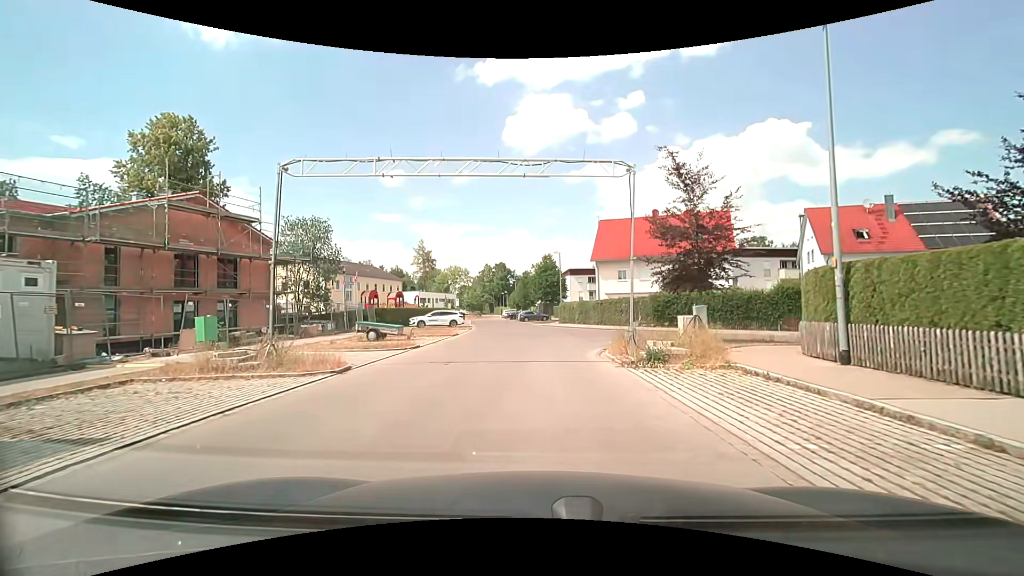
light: Day
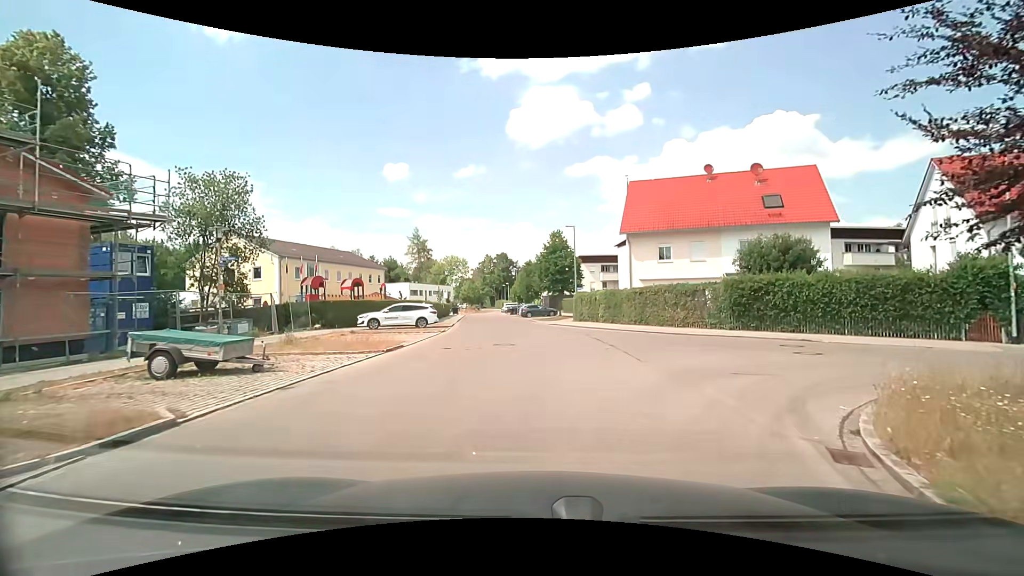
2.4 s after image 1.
(-0.2, +13.5) m; 0°
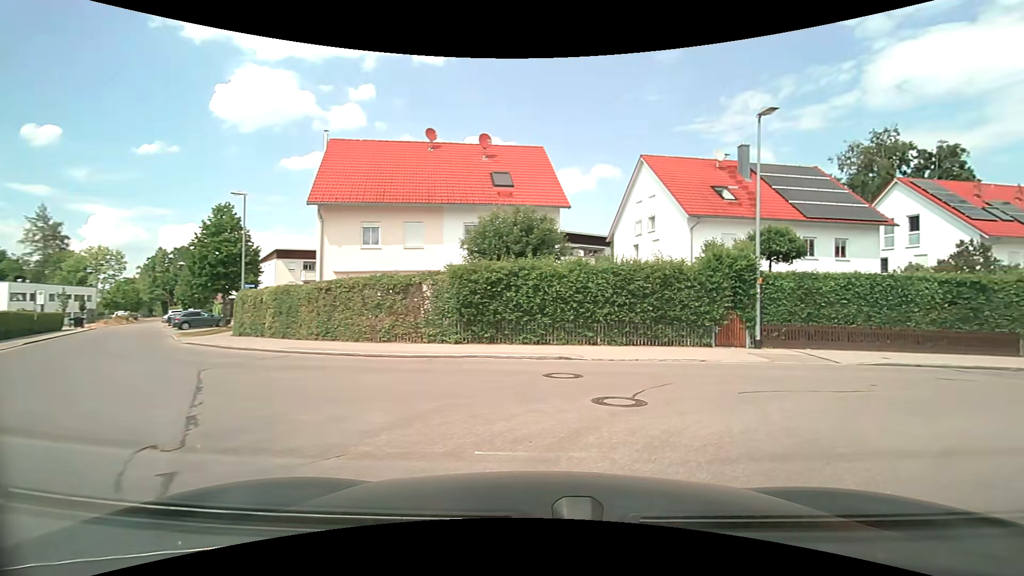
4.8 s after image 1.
(+1.8, +9.7) m; +31°
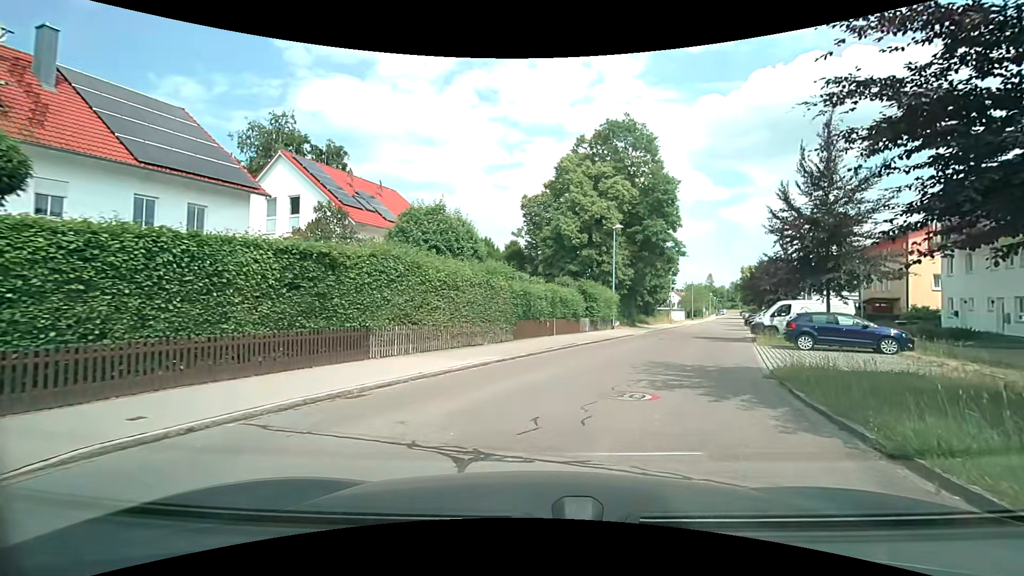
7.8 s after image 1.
(+5.8, +9.3) m; +59°
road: residential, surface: asphalt
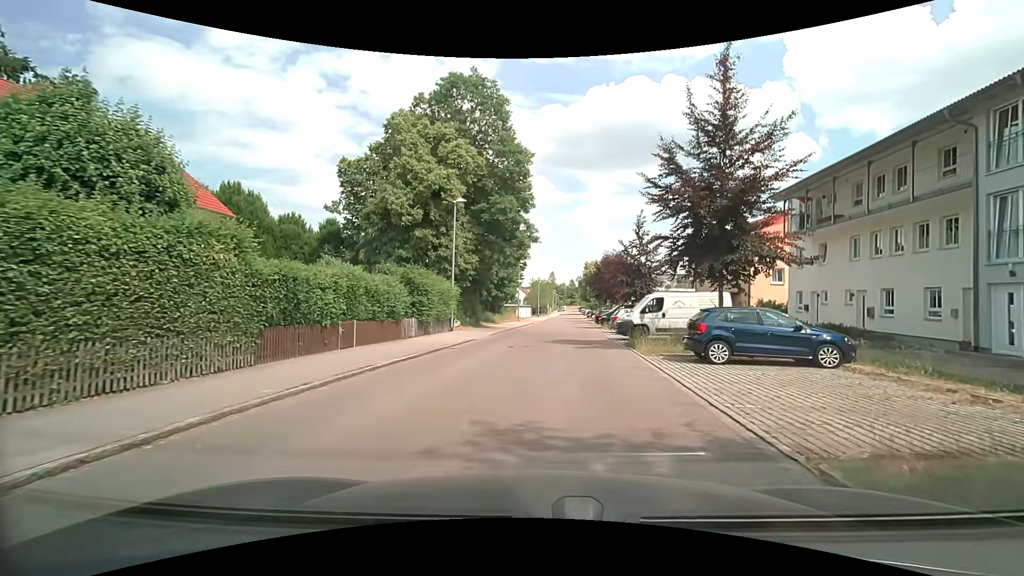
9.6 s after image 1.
(+1.3, +8.6) m; +17°
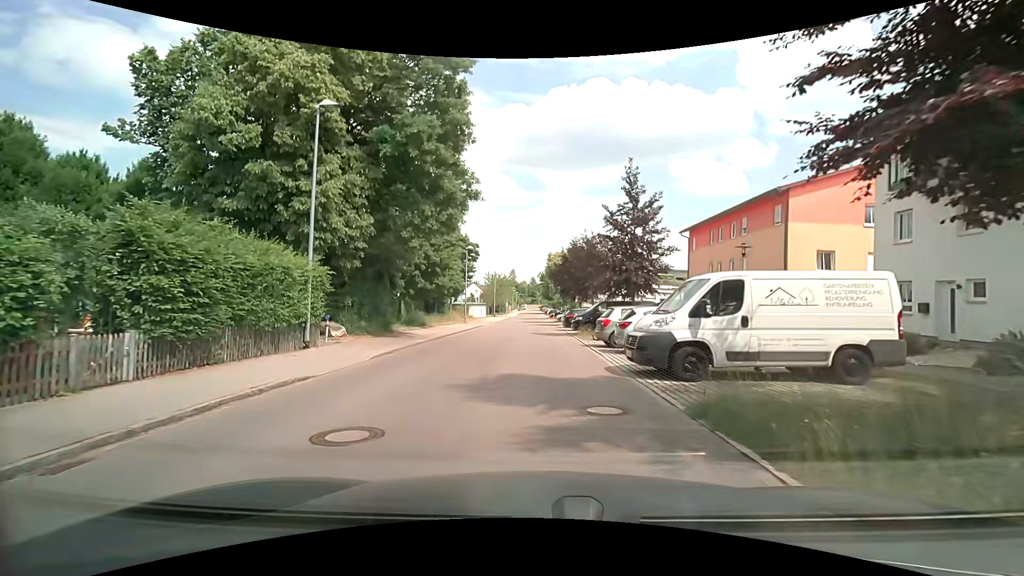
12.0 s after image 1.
(+0.8, +13.4) m; +4°
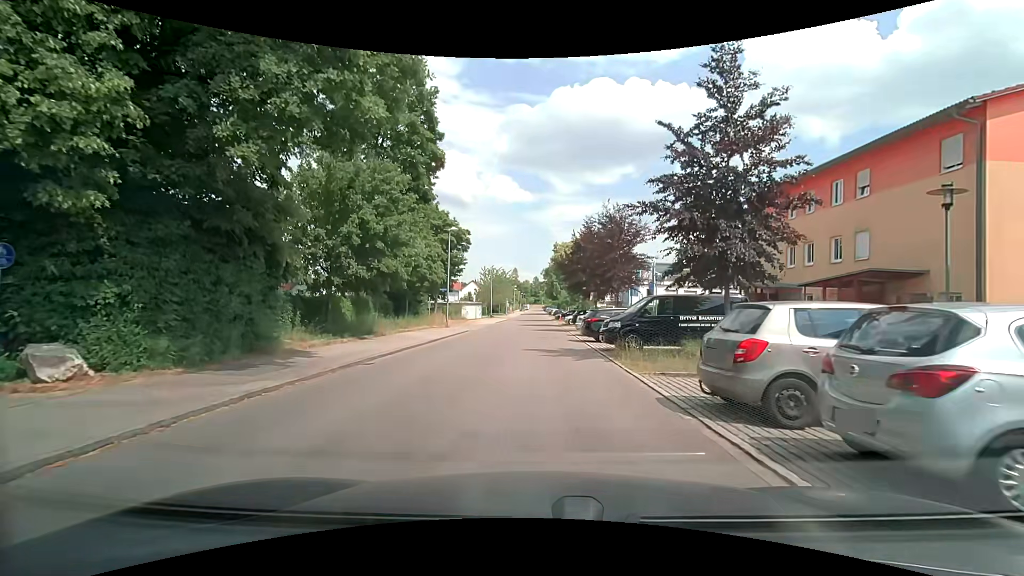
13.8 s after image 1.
(+0.1, +11.9) m; +1°
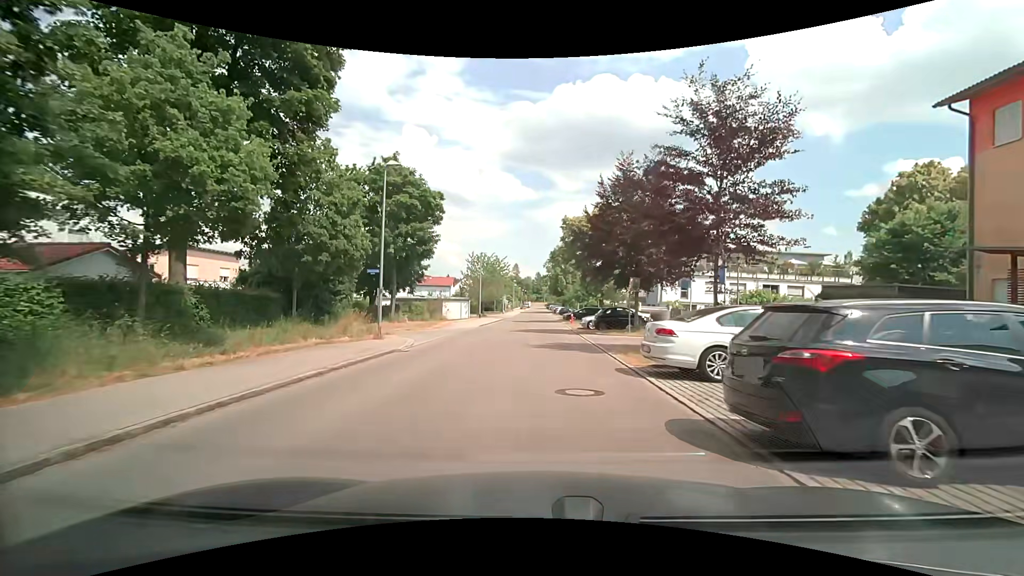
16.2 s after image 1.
(-0.1, +17.0) m; 0°
(0, +10) (0, +20) (0, +30) (0, +40) (0, +50) (0, +60) (0, +70) (0, +80) (0, +90) (0, +100) m
